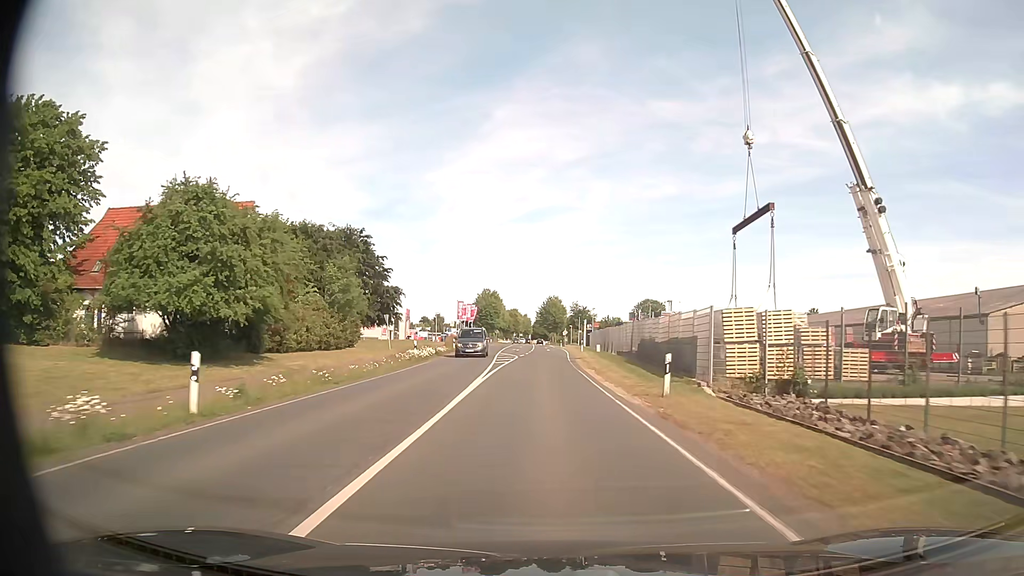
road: secondary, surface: asphalt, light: Day
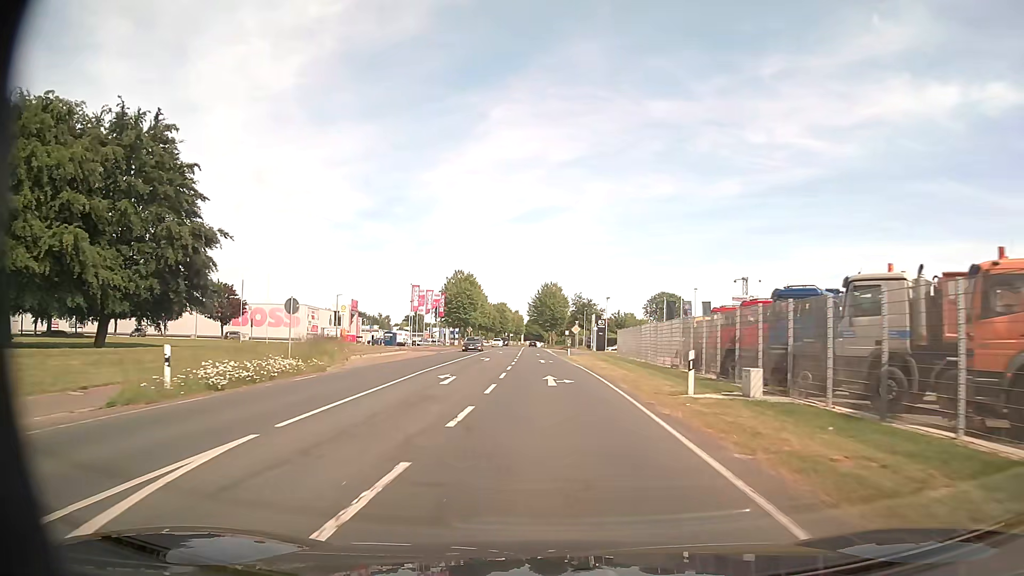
(+0.1, +48.2) m; +1°
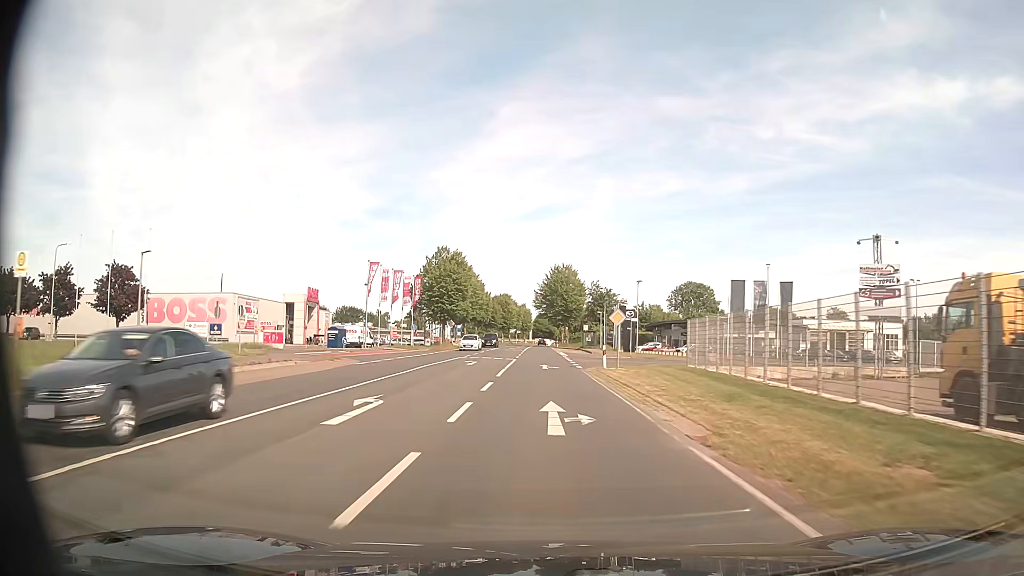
(-0.1, +29.7) m; -1°
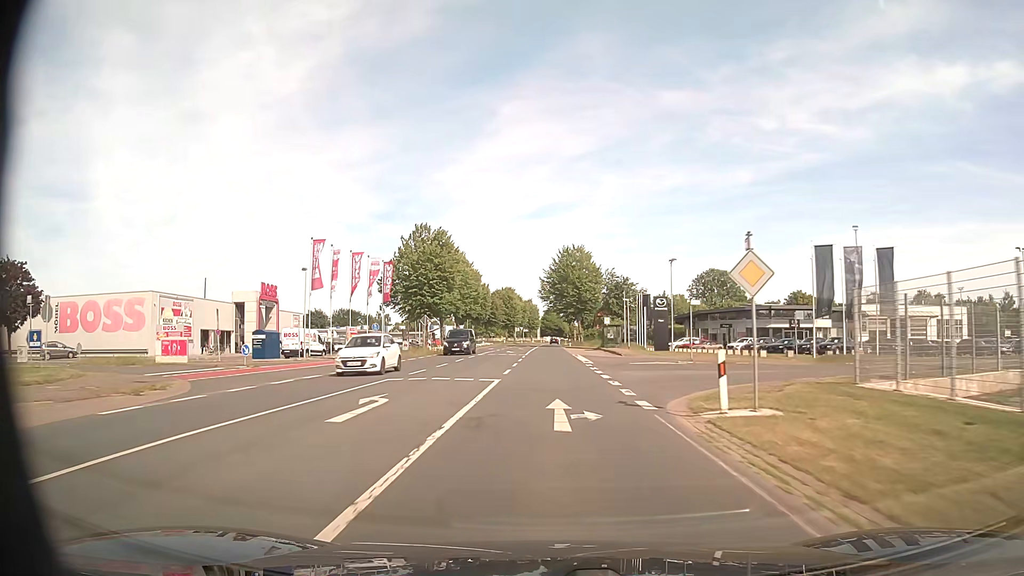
(-0.1, +20.1) m; 0°
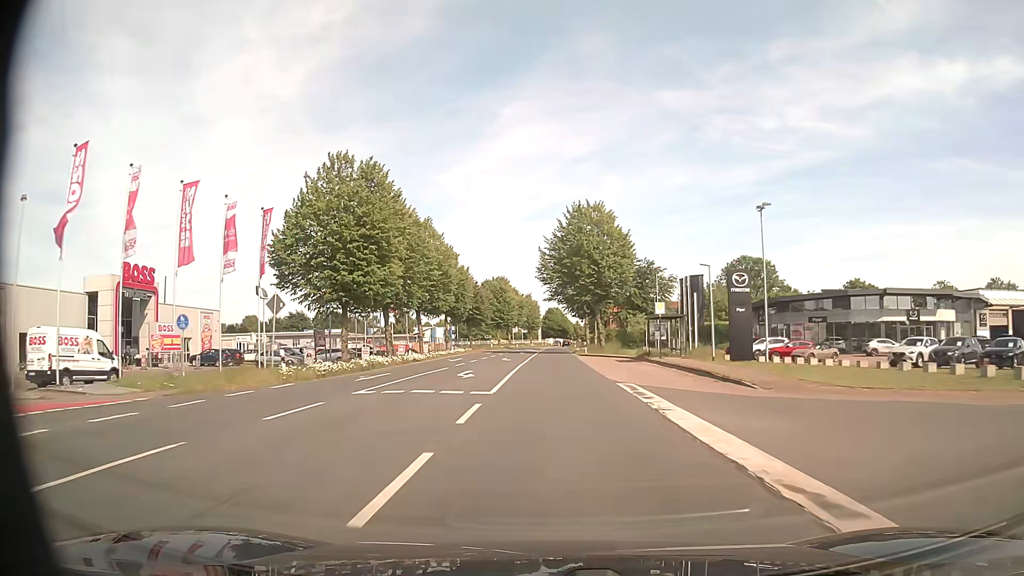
(-0.2, +30.9) m; 0°
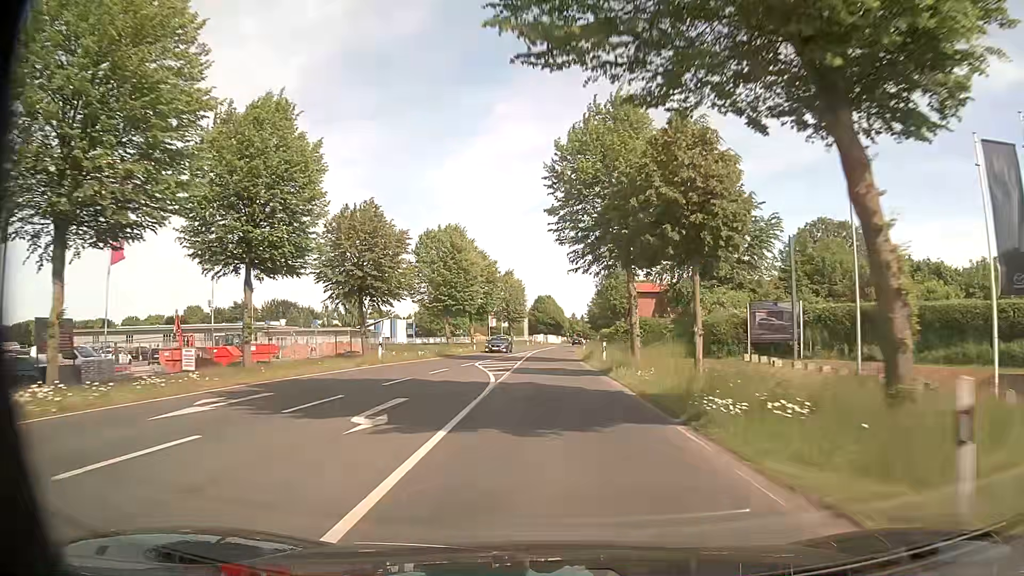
(+0.3, +52.9) m; +1°
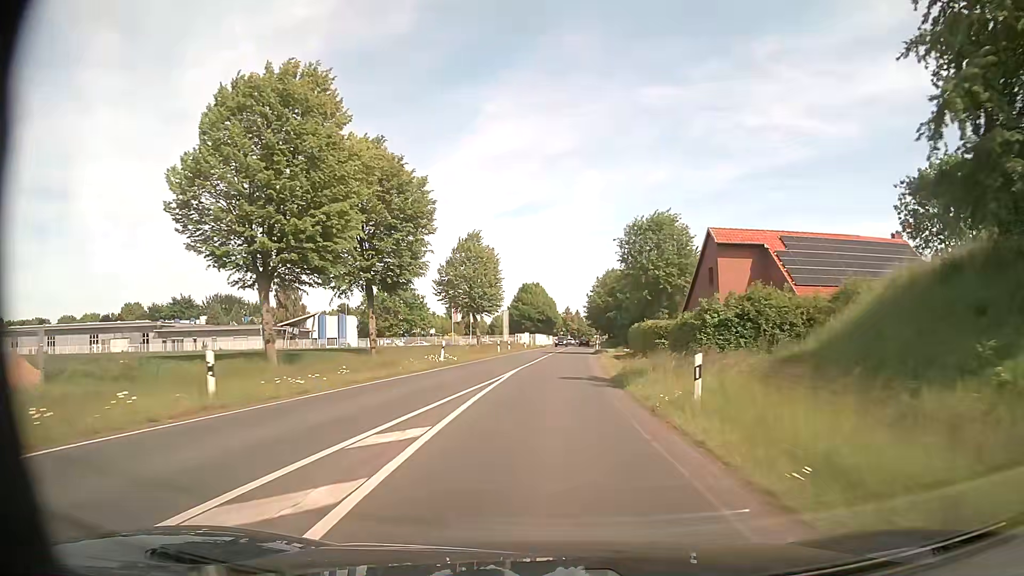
(+0.1, +43.2) m; +1°
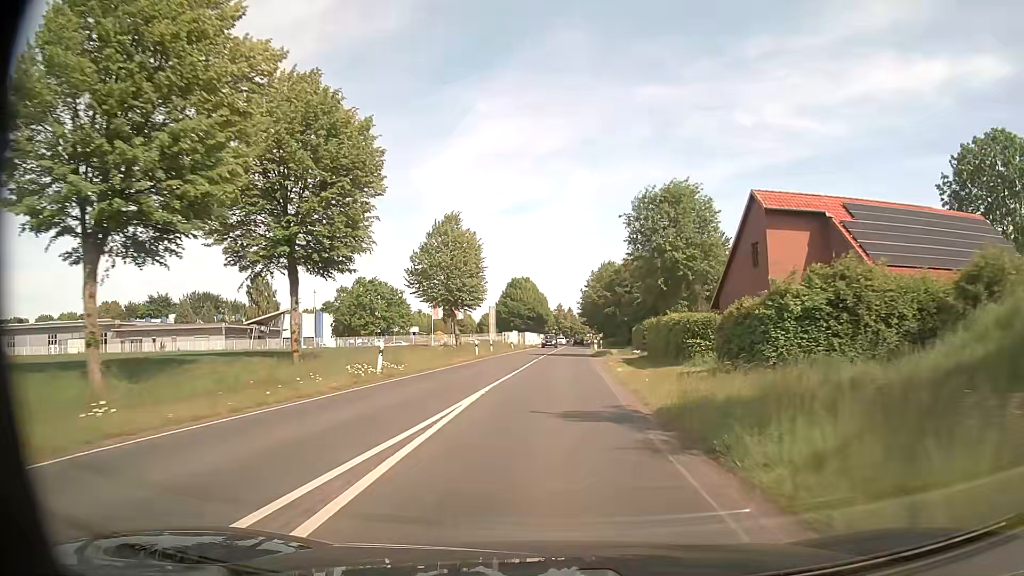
(+0.1, +10.8) m; +1°
